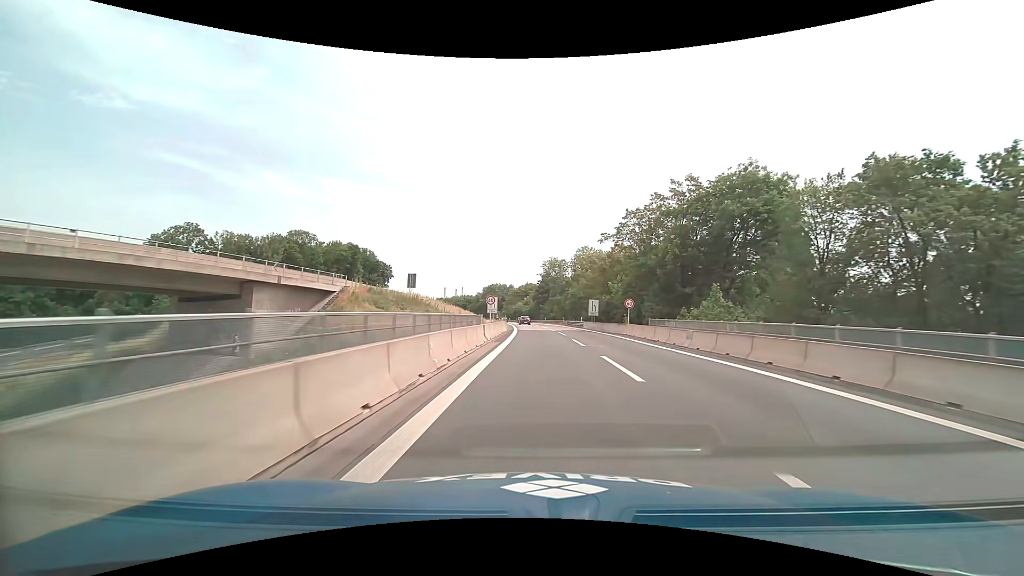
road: motorway_link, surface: asphalt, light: Day
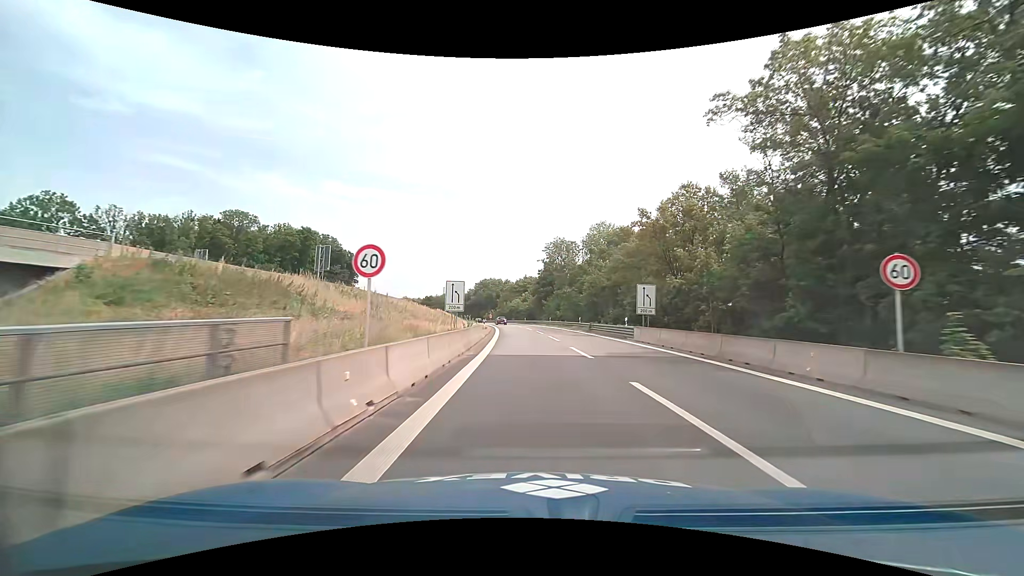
(+0.2, +29.9) m; 0°
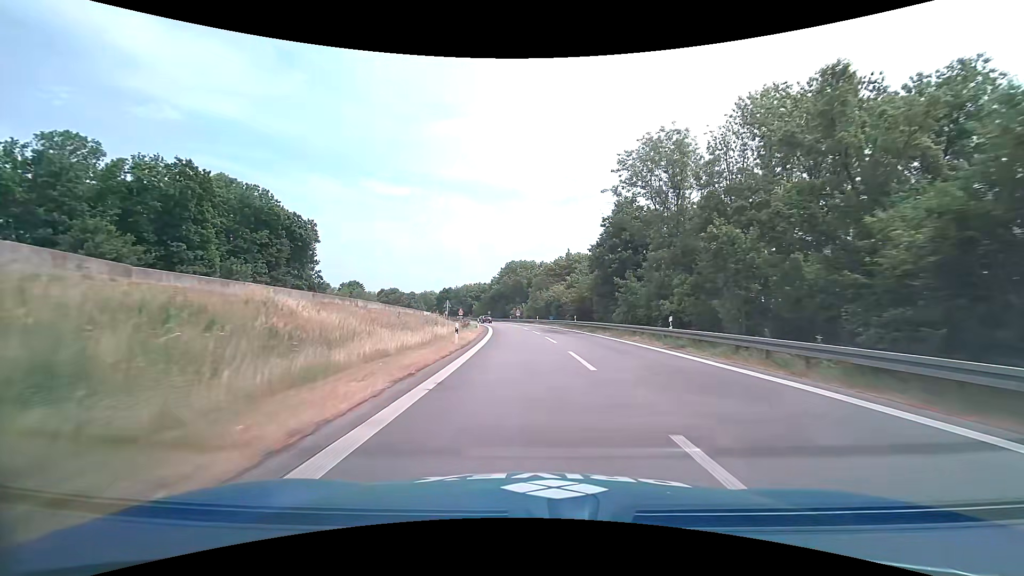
(-1.5, +52.1) m; -4°
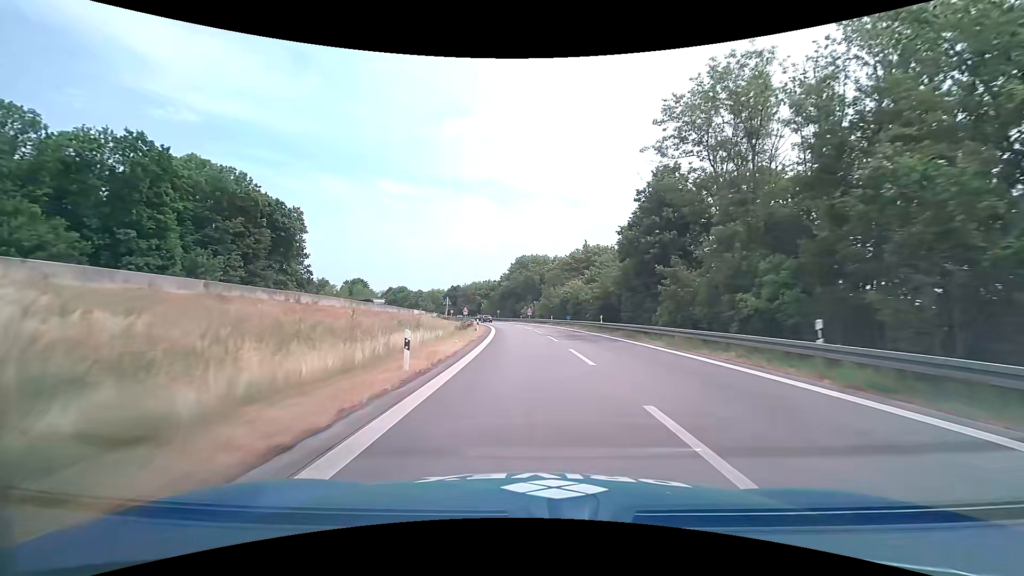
(-0.1, +10.8) m; -1°
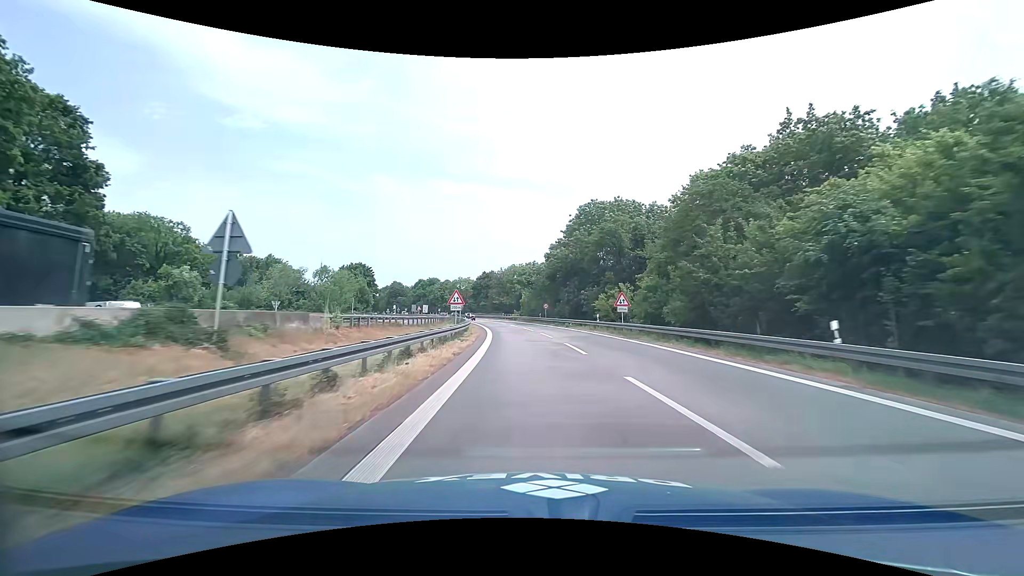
(-3.3, +55.6) m; -6°
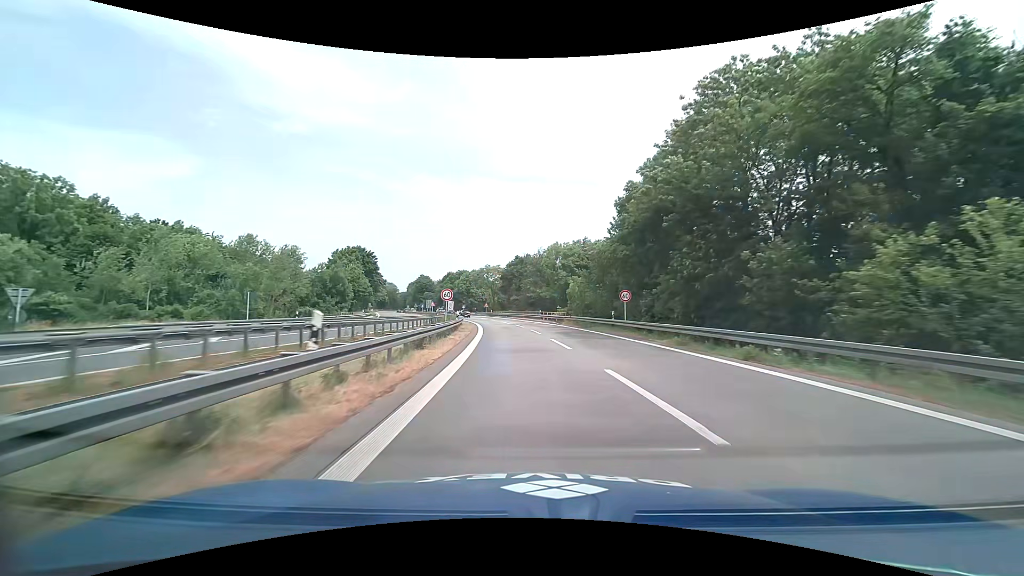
(-1.3, +34.5) m; -5°
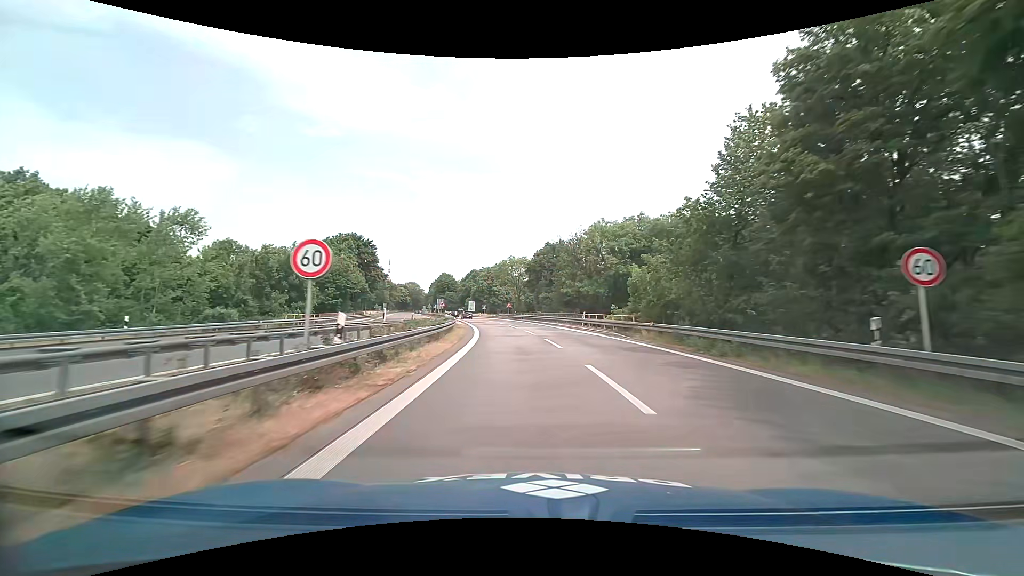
(-0.6, +22.4) m; -3°
(0, +10) (-1, +20) (-2, +30) (-3, +40) (-4, +50) (-6, +60) (-8, +69) (-10, +79) (-12, +89) (-15, +99) m
